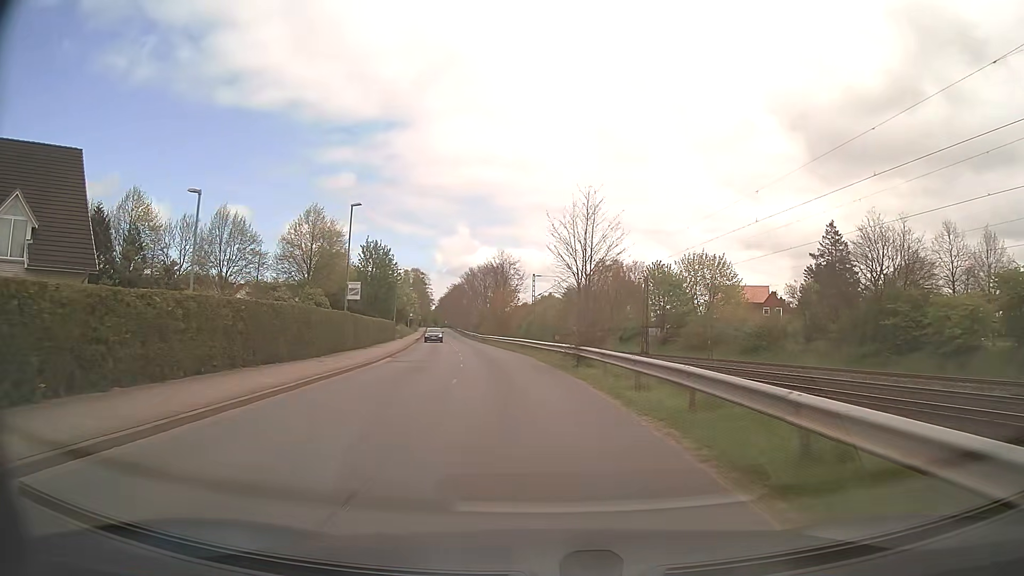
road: tertiary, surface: asphalt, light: Day
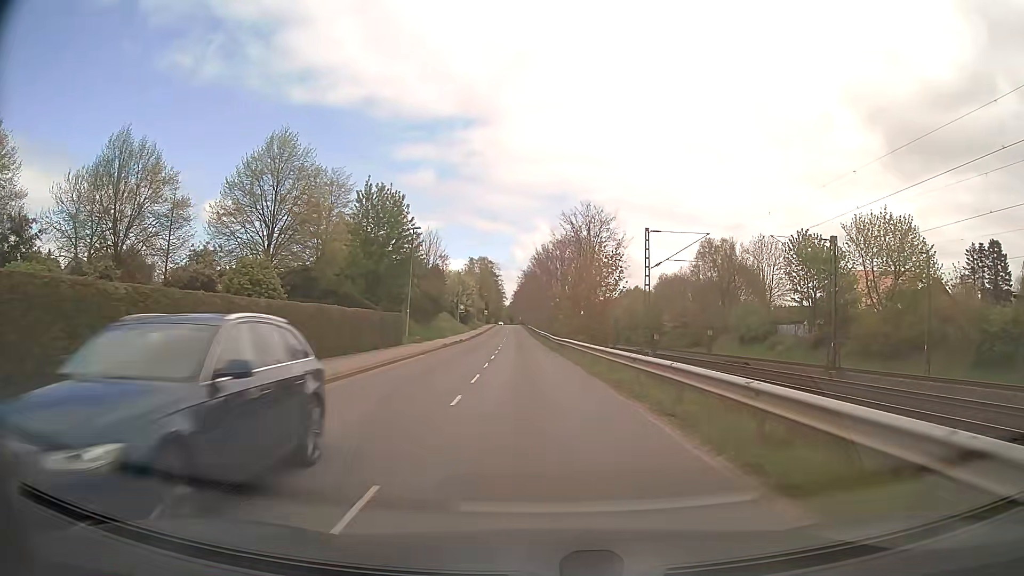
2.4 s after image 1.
(-2.1, +30.3) m; -7°
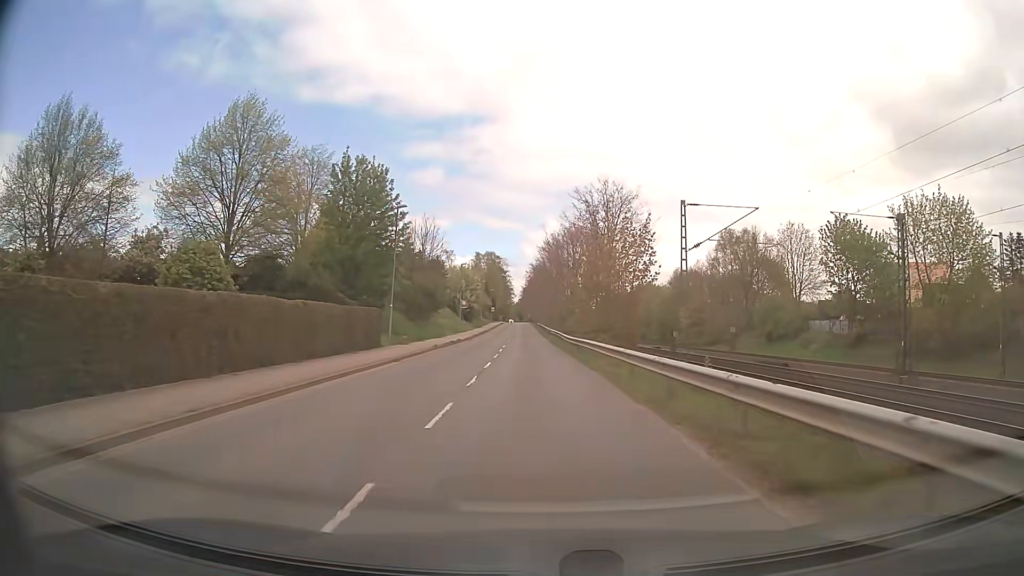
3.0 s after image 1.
(-0.1, +7.7) m; -1°
(0, +10) (0, +20) (-1, +30) (-1, +40) (-1, +50) (-1, +60) (-2, +70) (-2, +80) (-2, +90) (-3, +100) m
